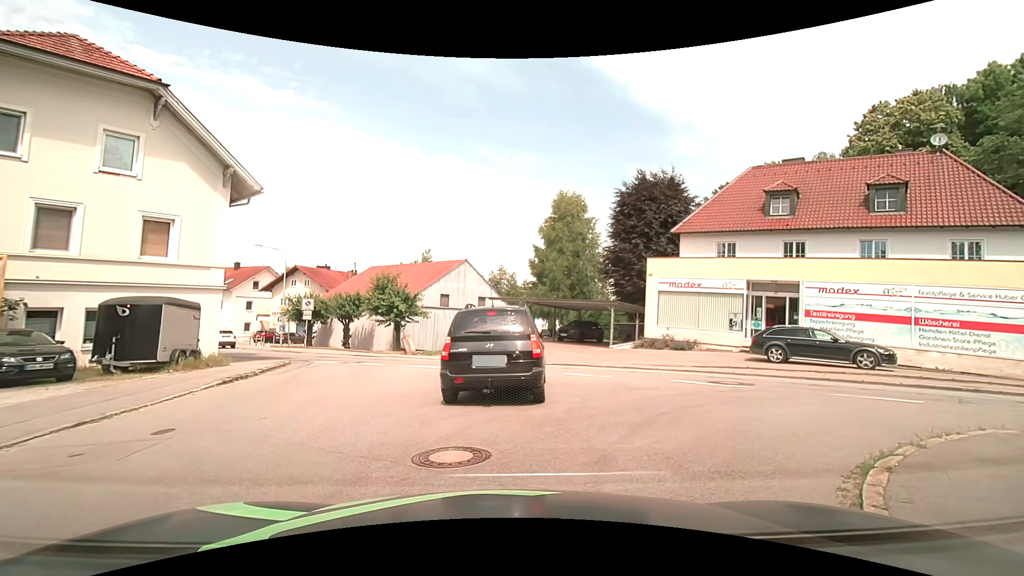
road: residential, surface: asphalt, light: Day
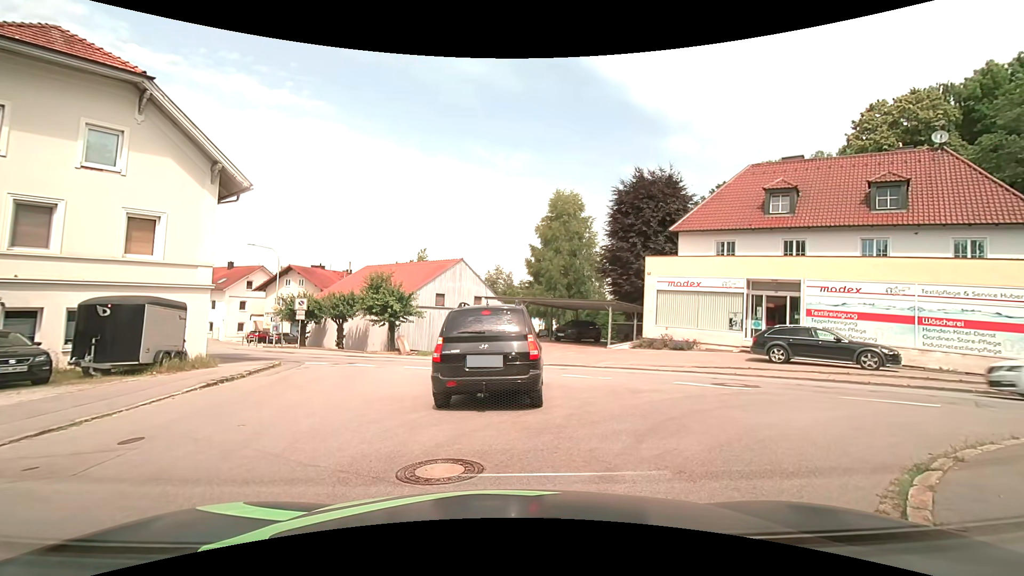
(0.0, +0.5) m; 0°
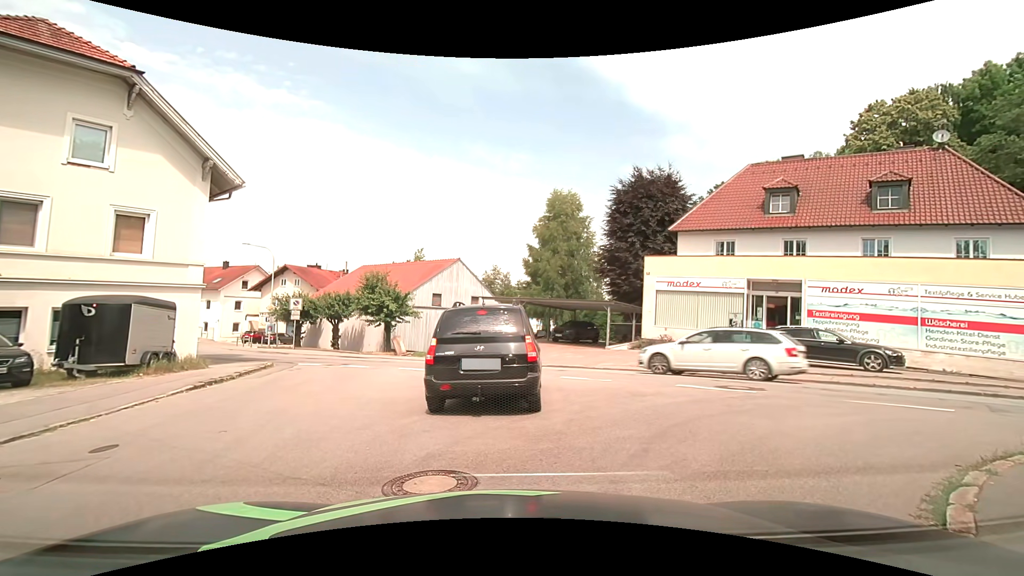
(0.0, +0.3) m; 0°
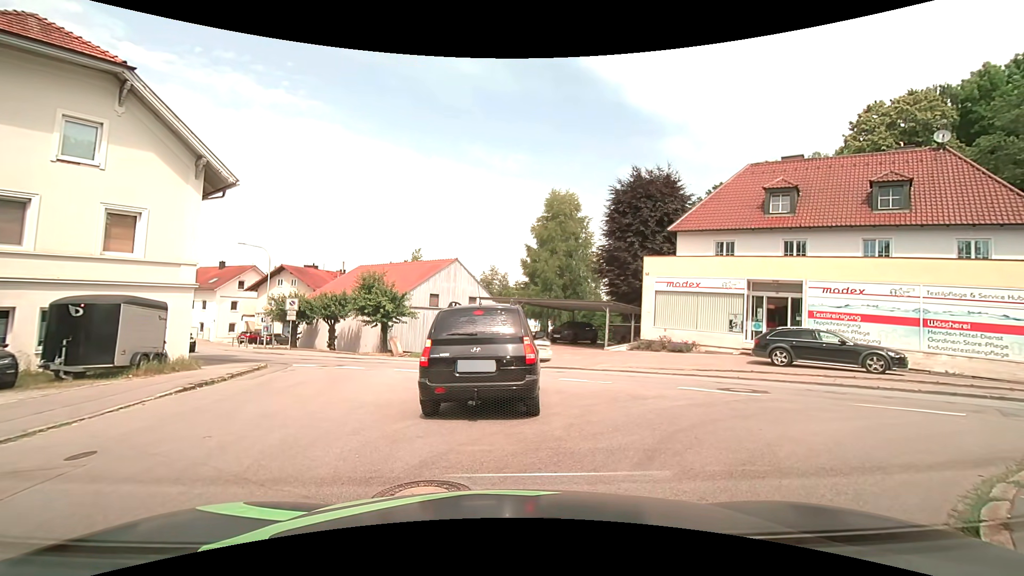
(0.0, +0.3) m; 0°
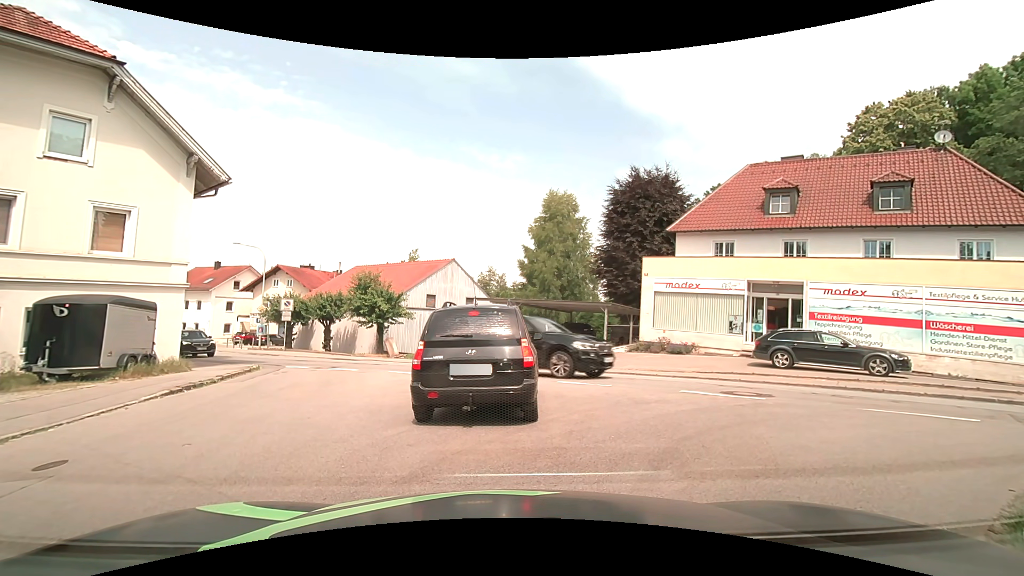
(0.0, +0.4) m; 0°
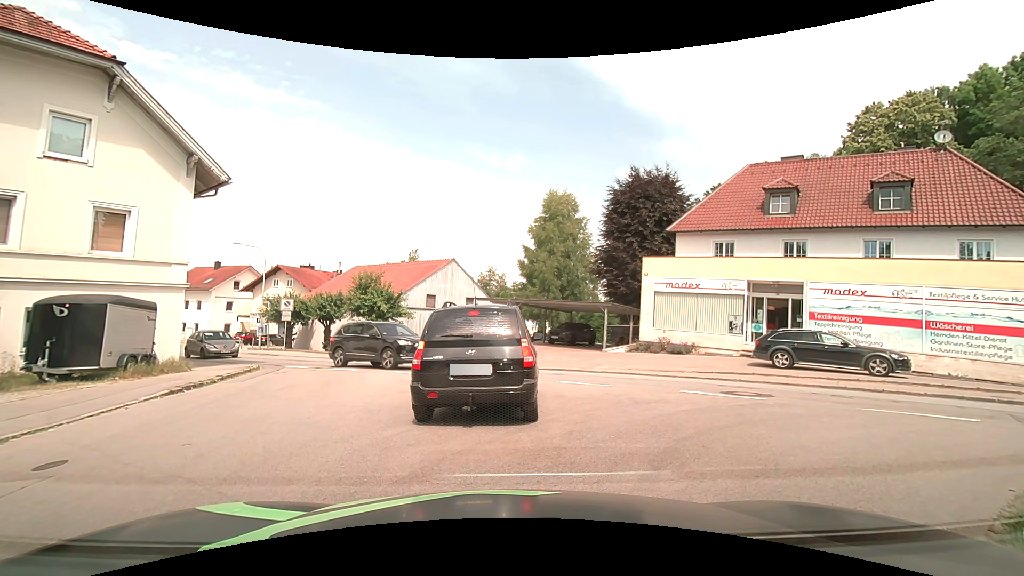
(0.0, 0.0) m; 0°
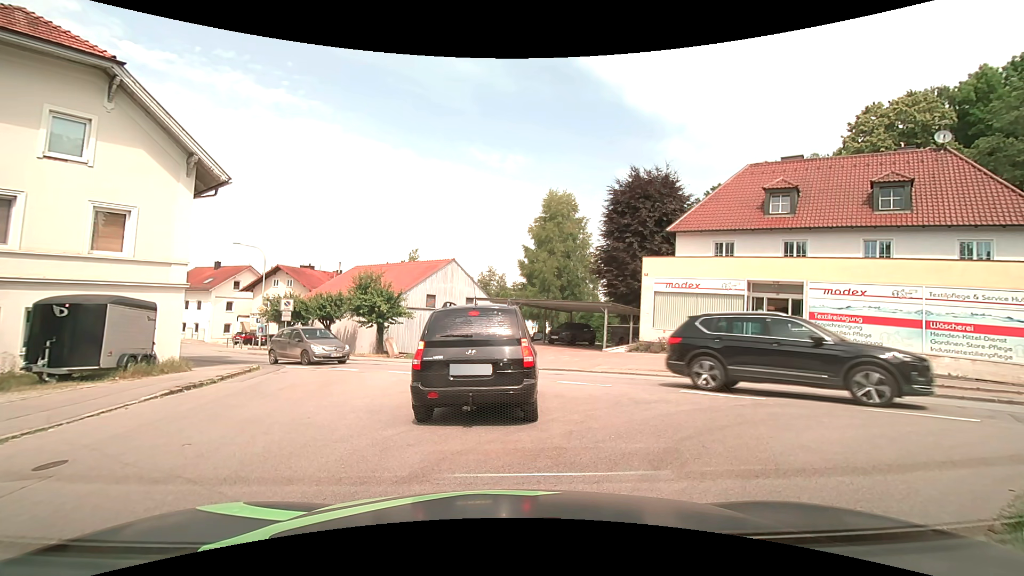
(0.0, 0.0) m; 0°
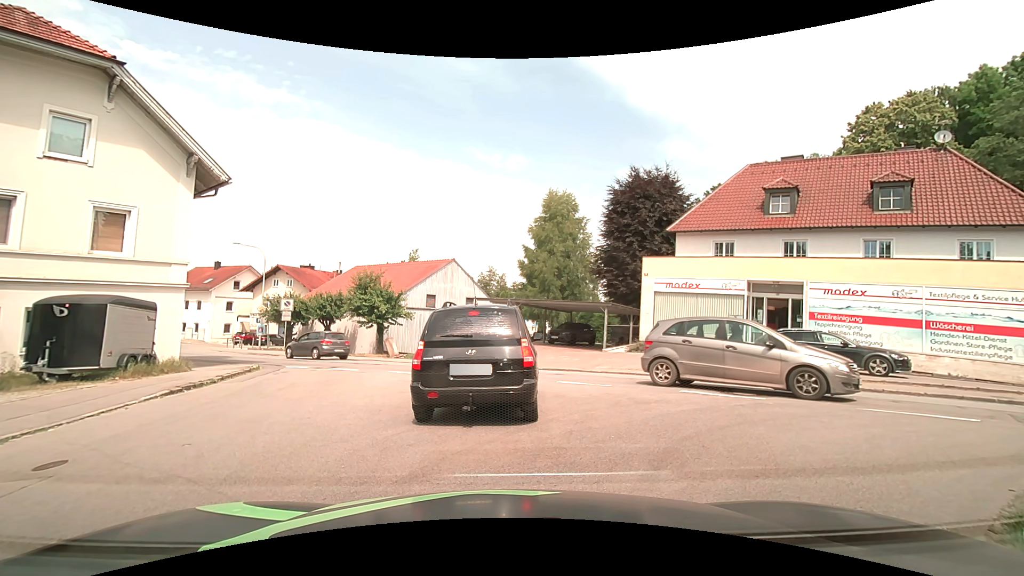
(0.0, 0.0) m; 0°
